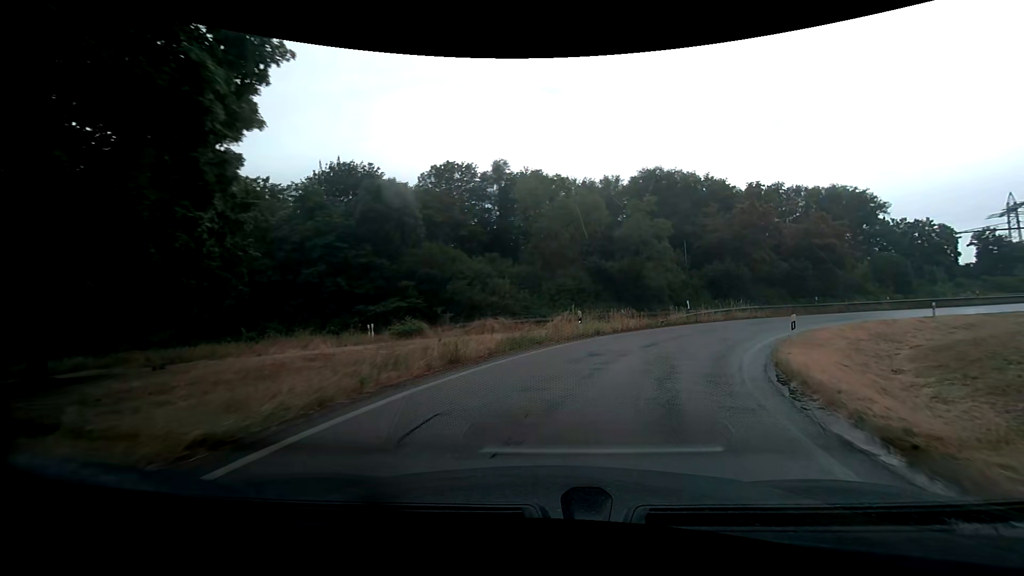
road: trunk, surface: asphalt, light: Day
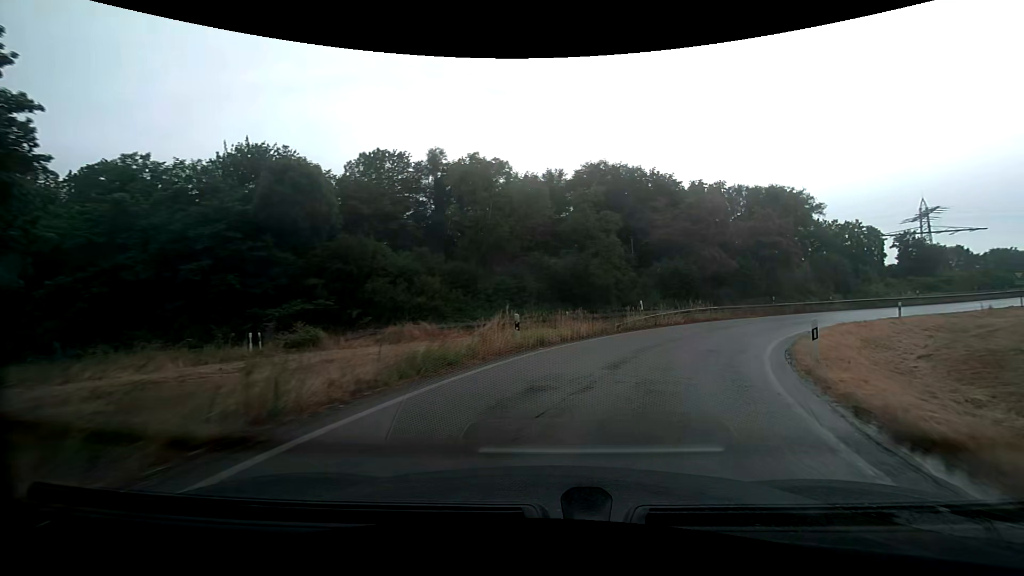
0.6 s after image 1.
(+0.4, +5.4) m; +8°
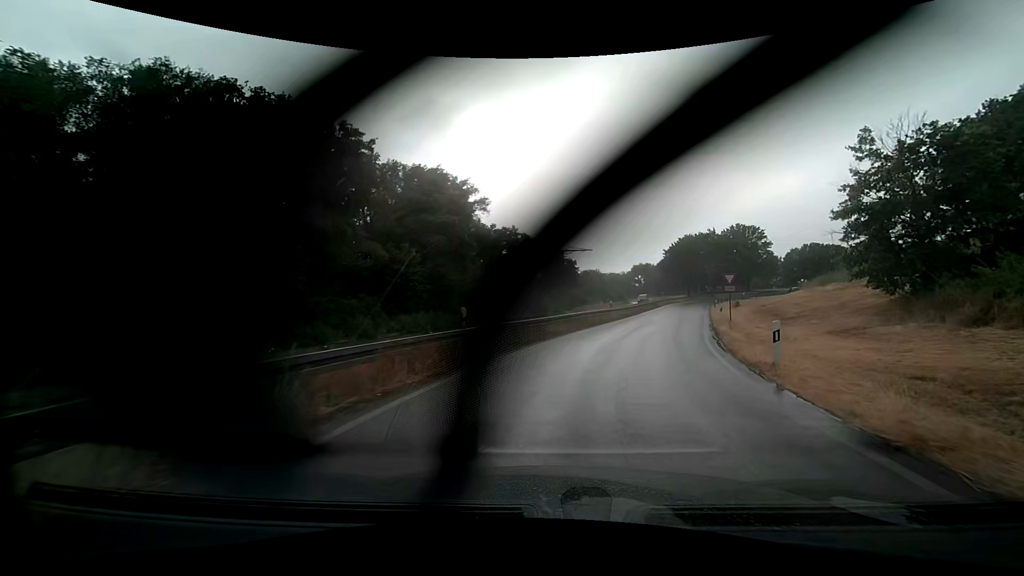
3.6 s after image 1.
(+8.8, +25.6) m; +37°
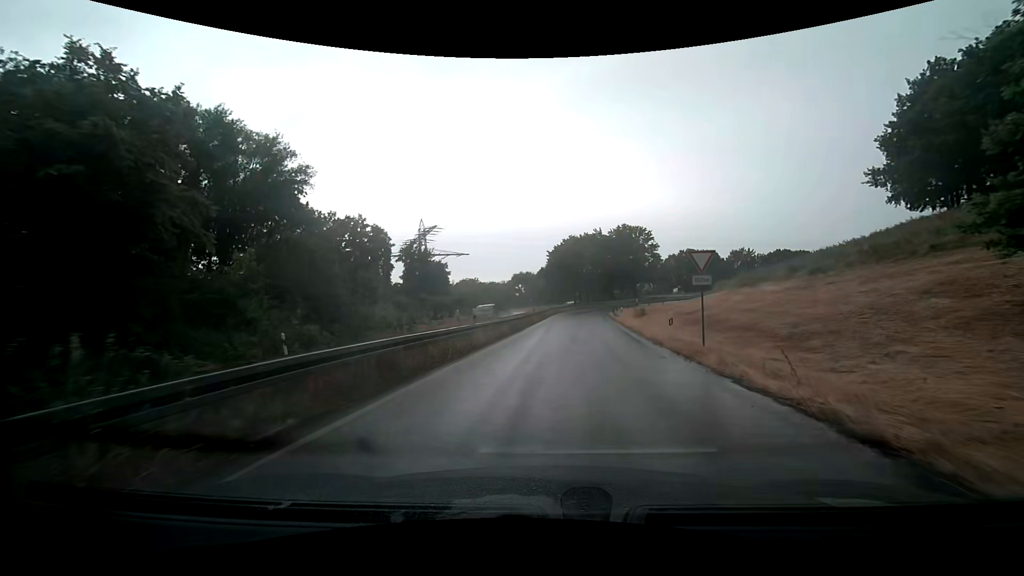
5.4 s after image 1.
(+3.1, +17.5) m; +16°
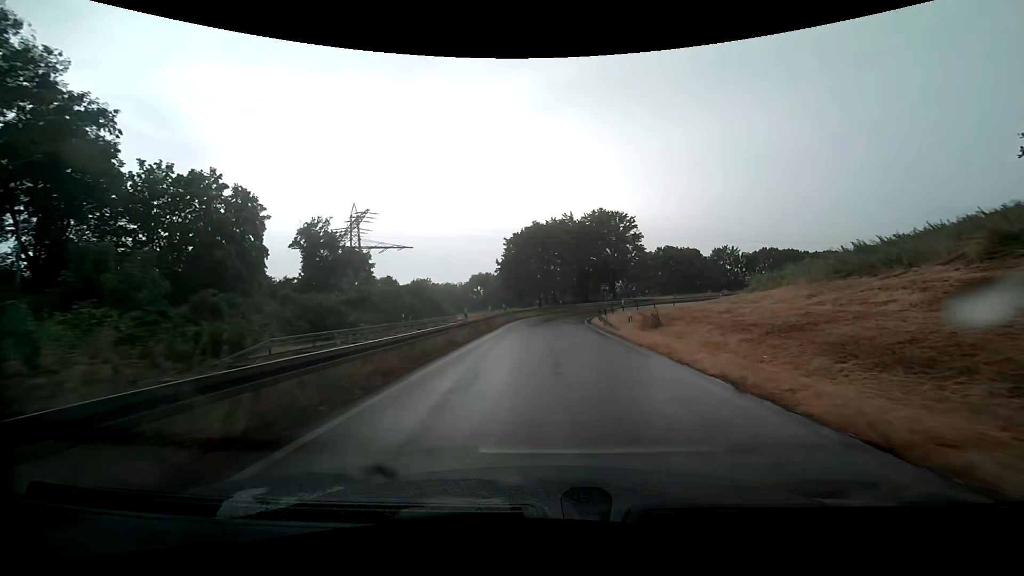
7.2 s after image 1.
(+0.8, +20.4) m; +4°
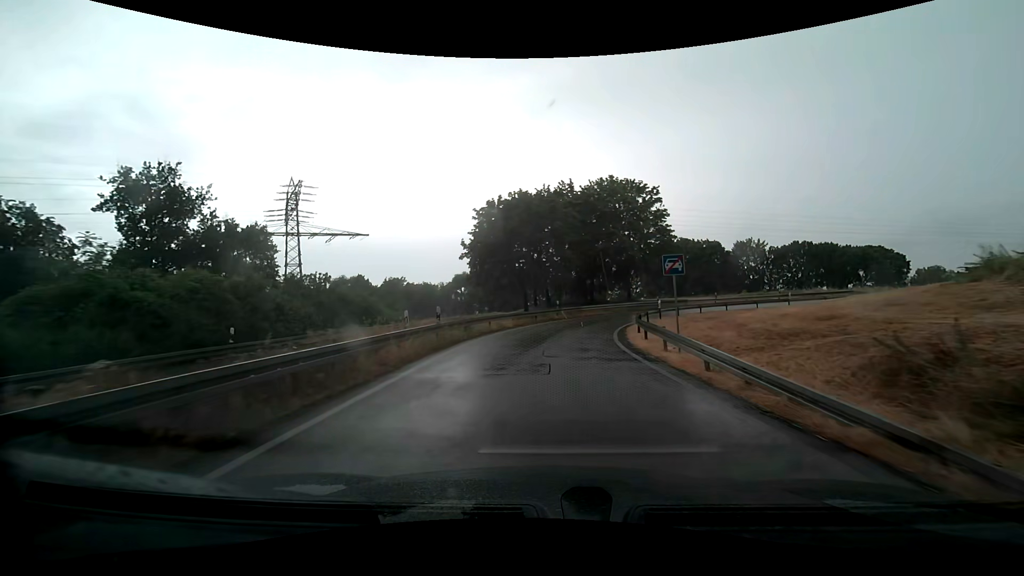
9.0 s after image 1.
(+0.4, +21.3) m; +2°
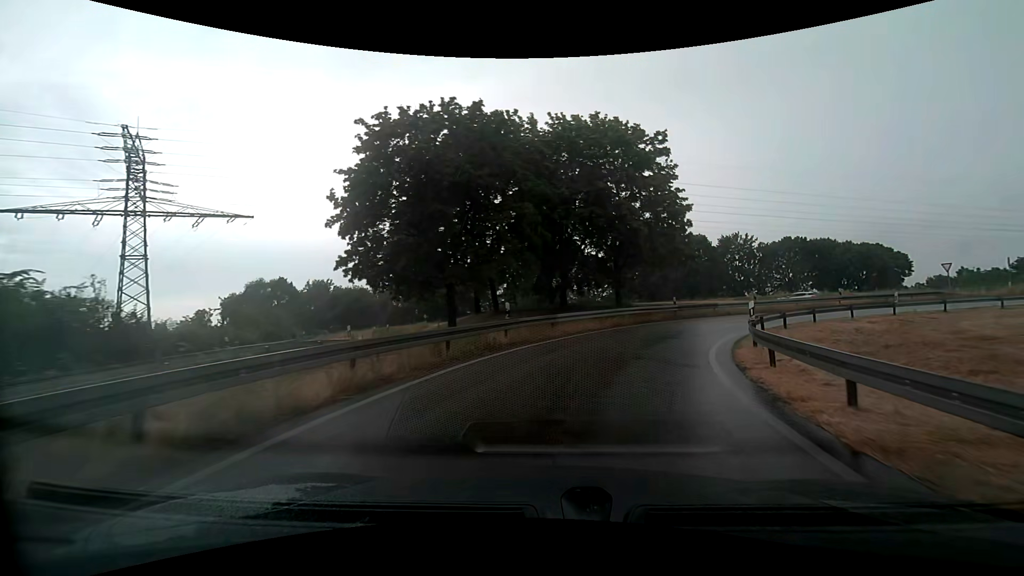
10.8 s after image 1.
(+0.4, +20.2) m; +4°
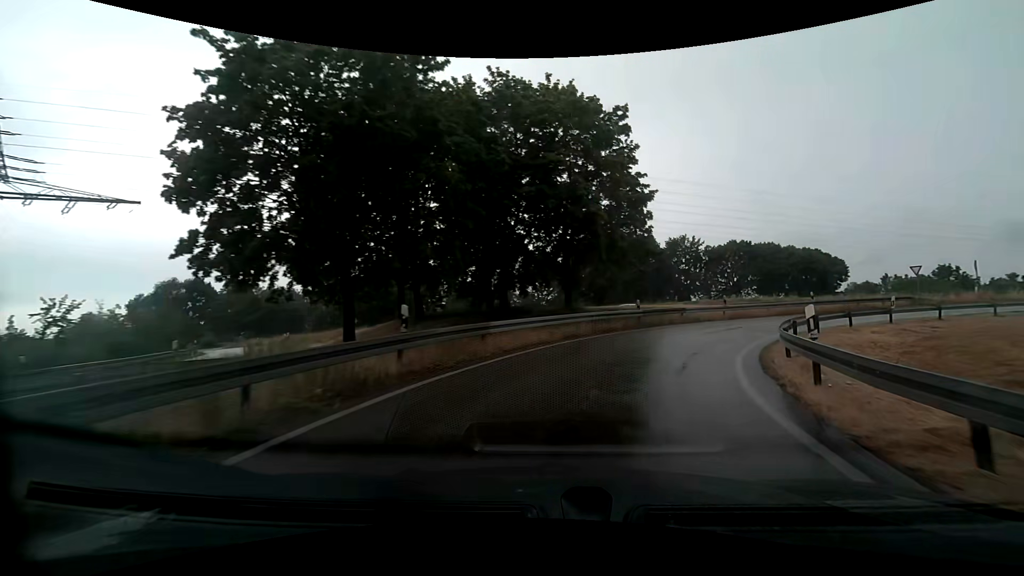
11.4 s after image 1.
(+0.3, +6.3) m; +6°
(+1, +10) (+5, +19) (+11, +27) (+19, +33) (+28, +36) (+38, +35) (+48, +32) (+57, +28) (+66, +24) (+75, +19) m
